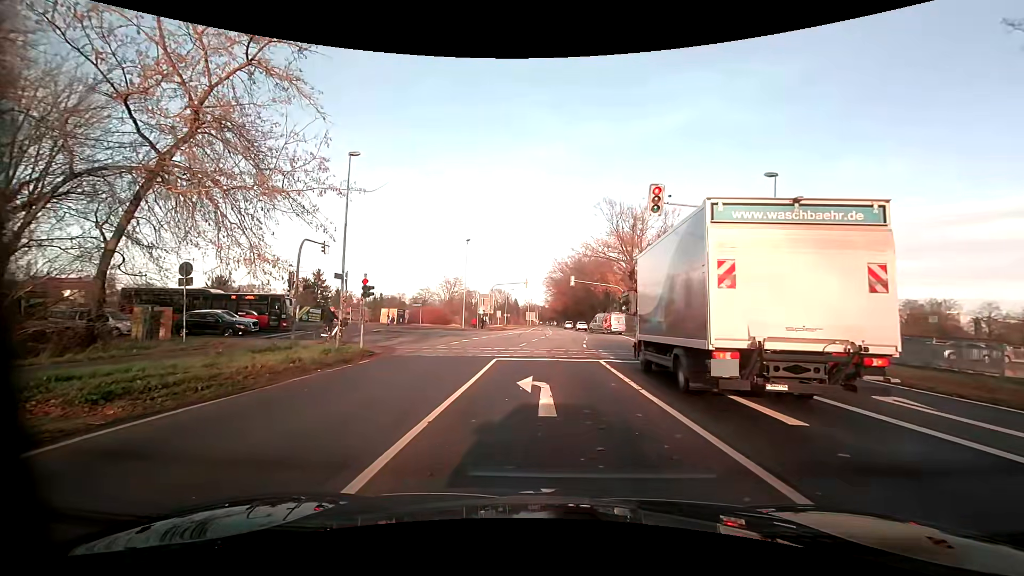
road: primary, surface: asphalt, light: Day
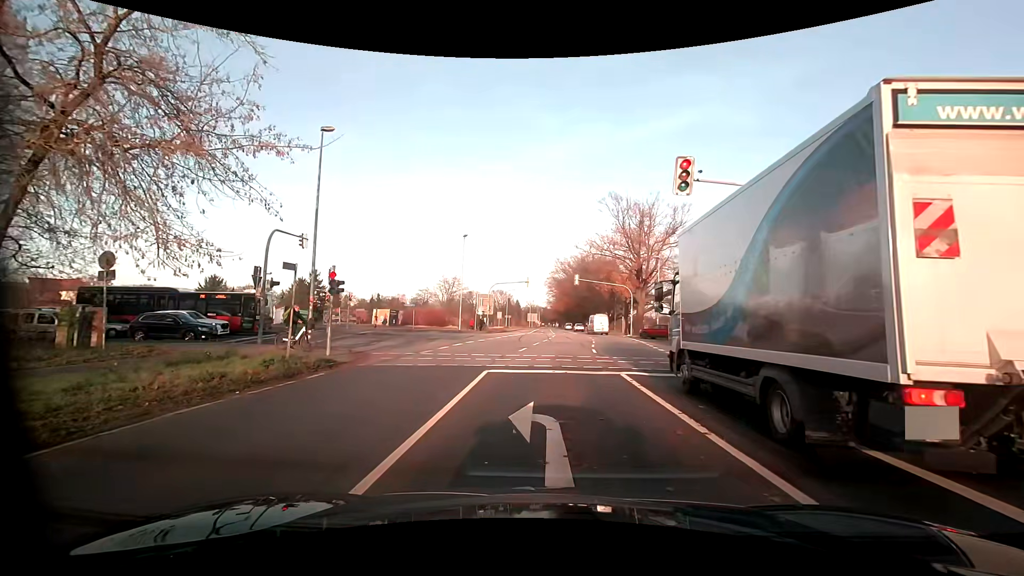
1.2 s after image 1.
(-0.1, +3.7) m; -2°
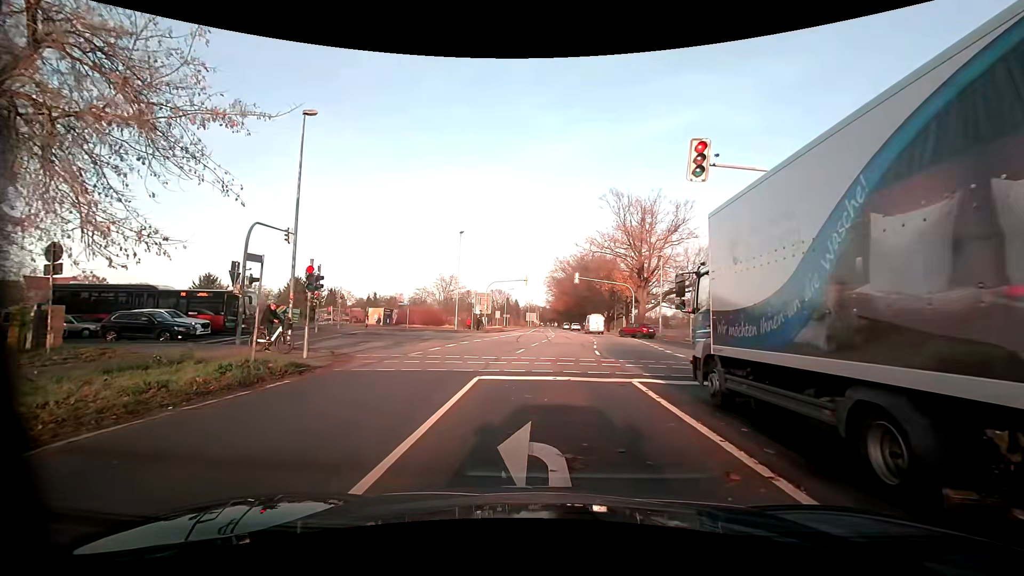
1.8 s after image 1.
(0.0, +1.7) m; +1°
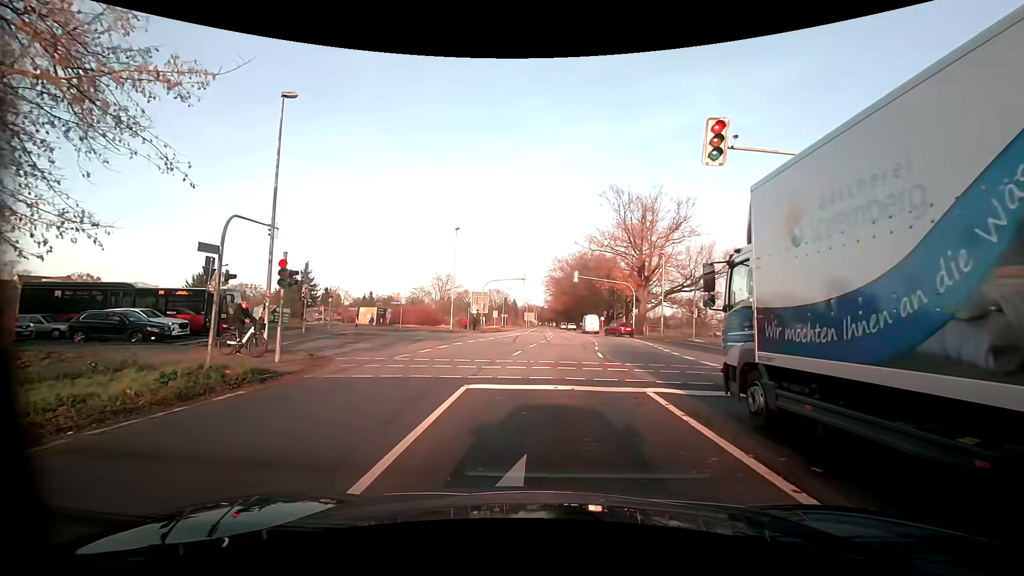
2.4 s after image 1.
(0.0, +1.7) m; -2°
